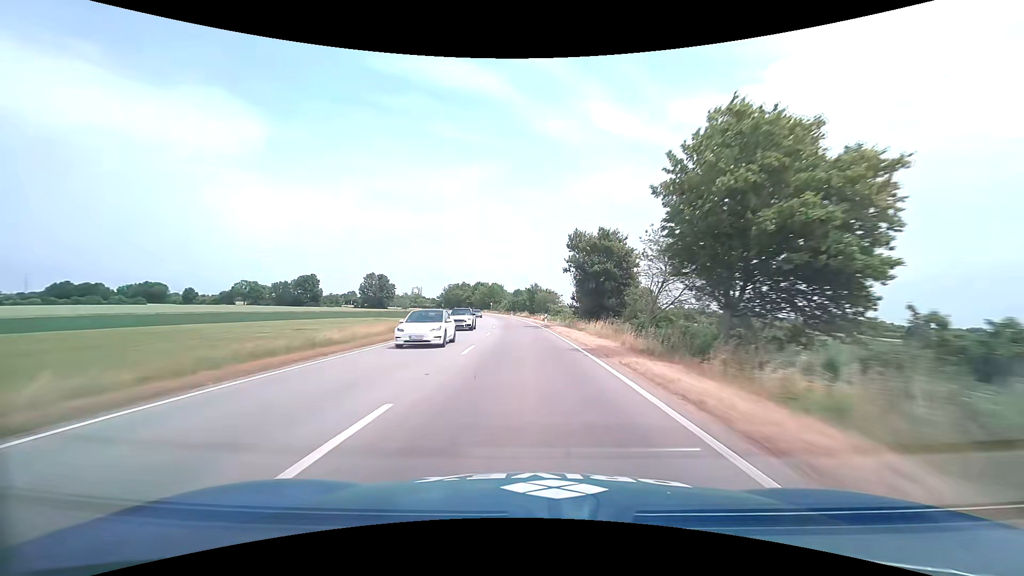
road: primary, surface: asphalt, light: Day
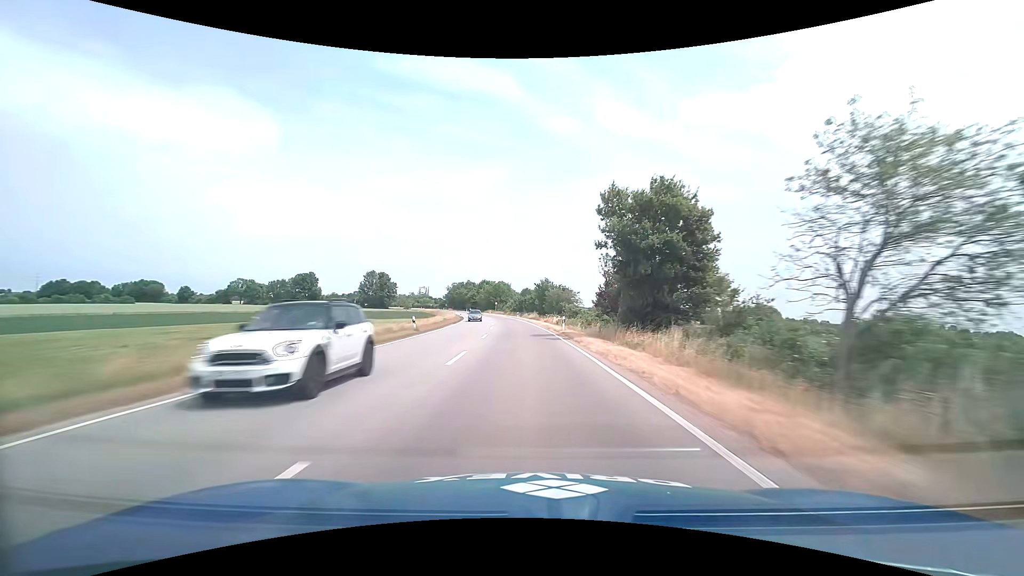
(-0.1, +14.9) m; -1°
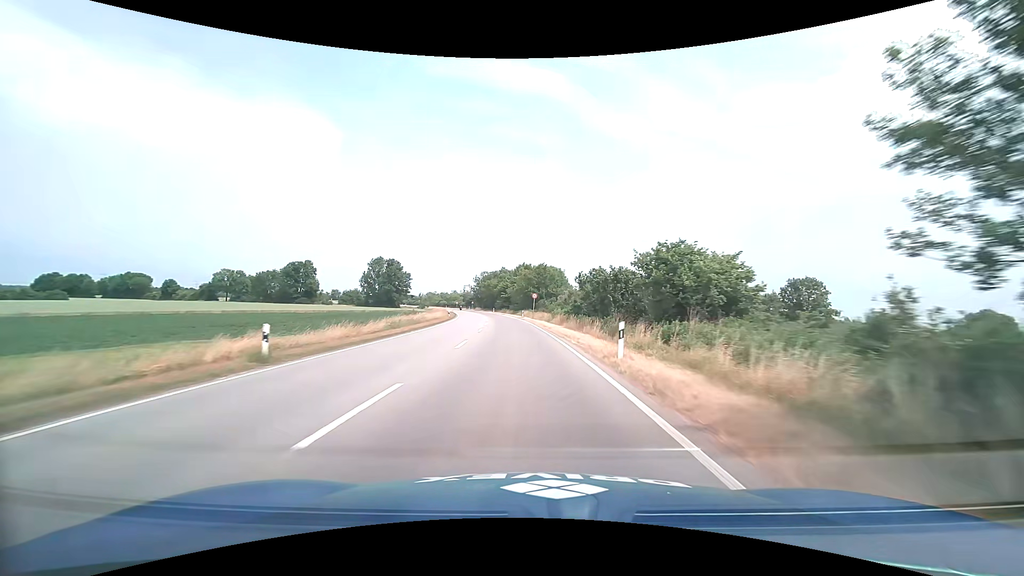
(-3.1, +68.1) m; -6°
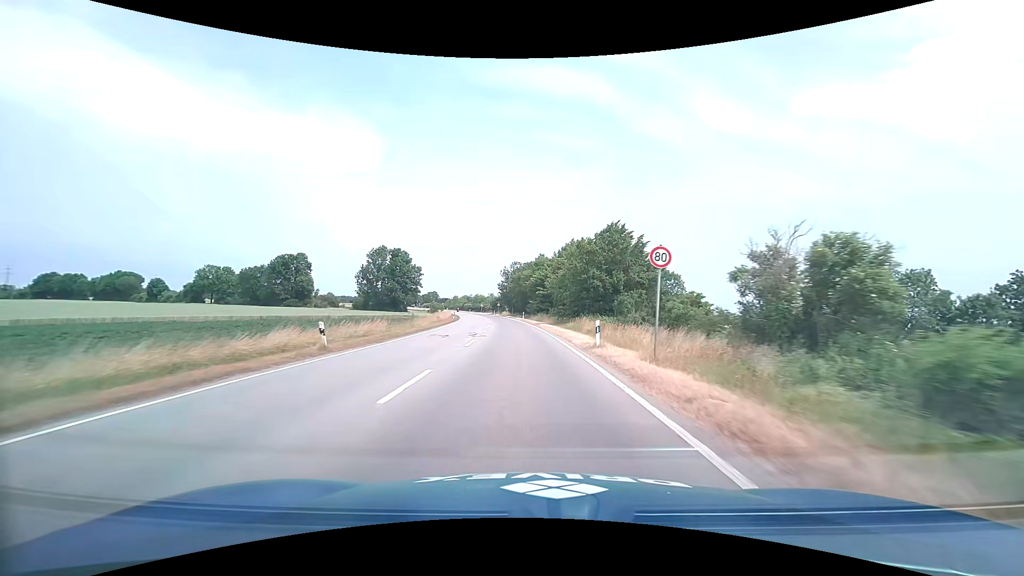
(-1.7, +46.1) m; -4°
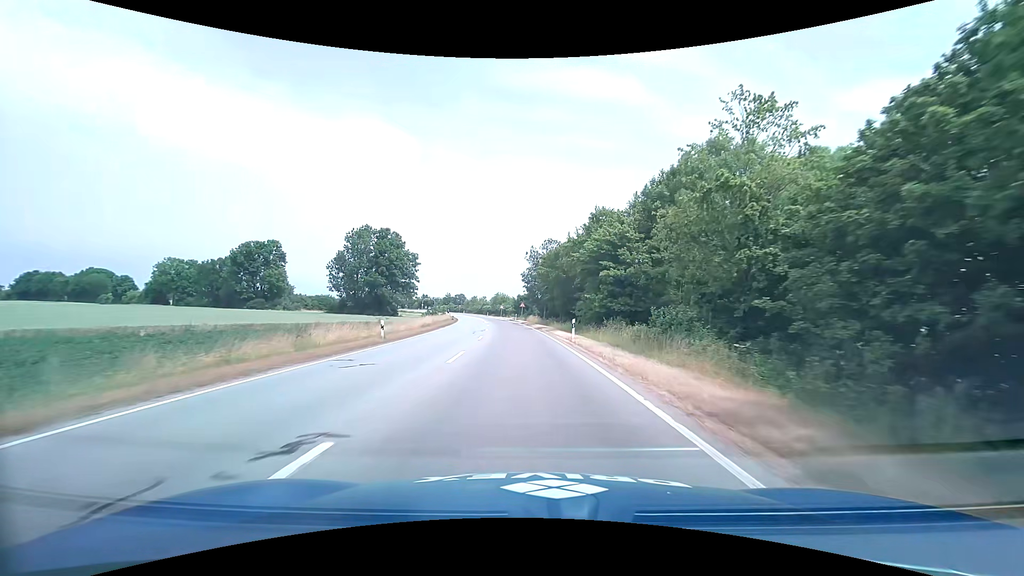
(-1.7, +42.5) m; -4°
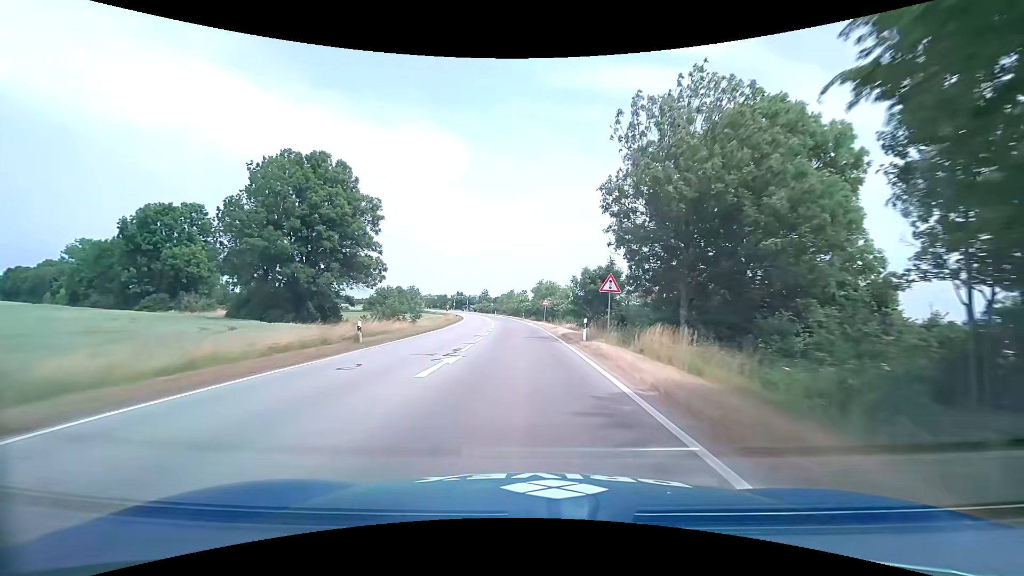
(-2.4, +53.9) m; -6°
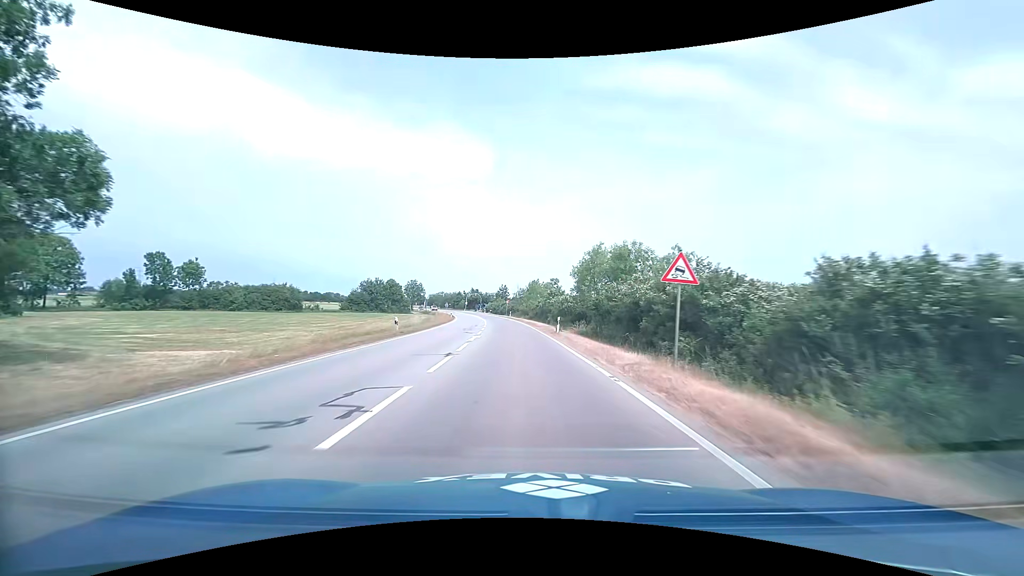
(-1.3, +42.1) m; -3°
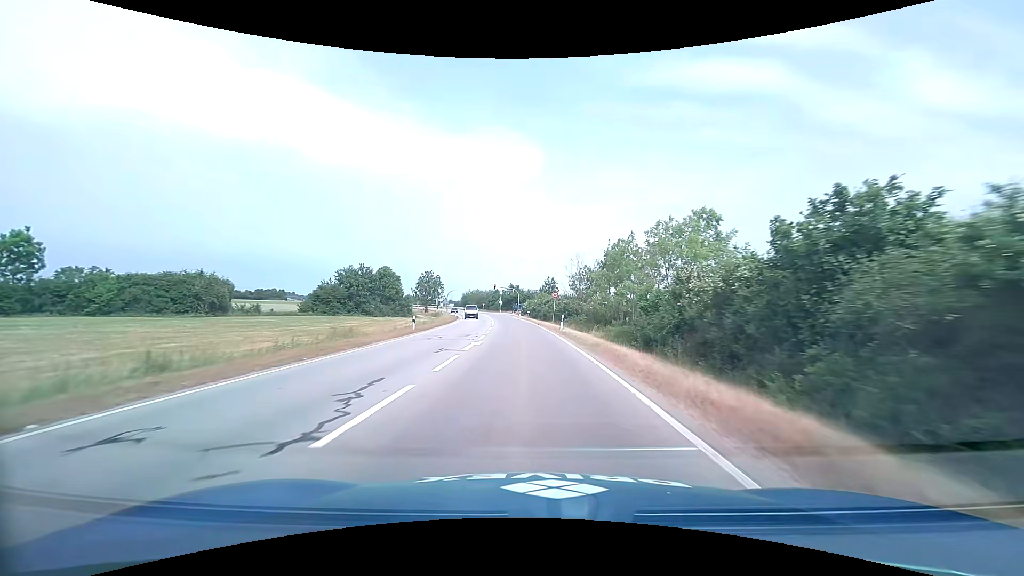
(-2.1, +47.9) m; -6°
(0, +10) (0, +20) (-1, +30) (-1, +40) (-2, +50) (-2, +60) (-3, +70) (-5, +80) (-6, +90) (-7, +100) m
